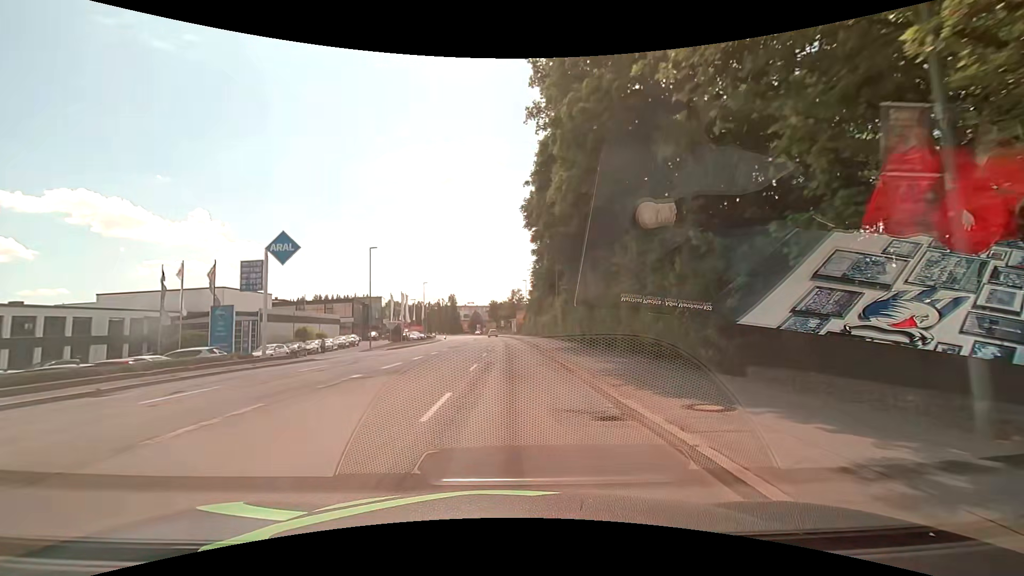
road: tertiary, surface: asphalt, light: Day
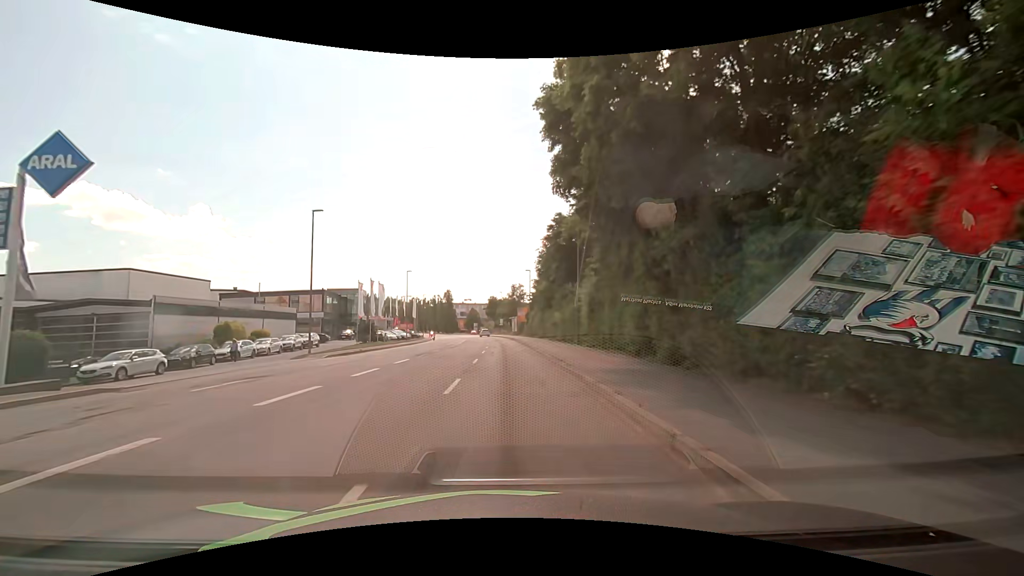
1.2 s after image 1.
(-0.1, +15.2) m; 0°
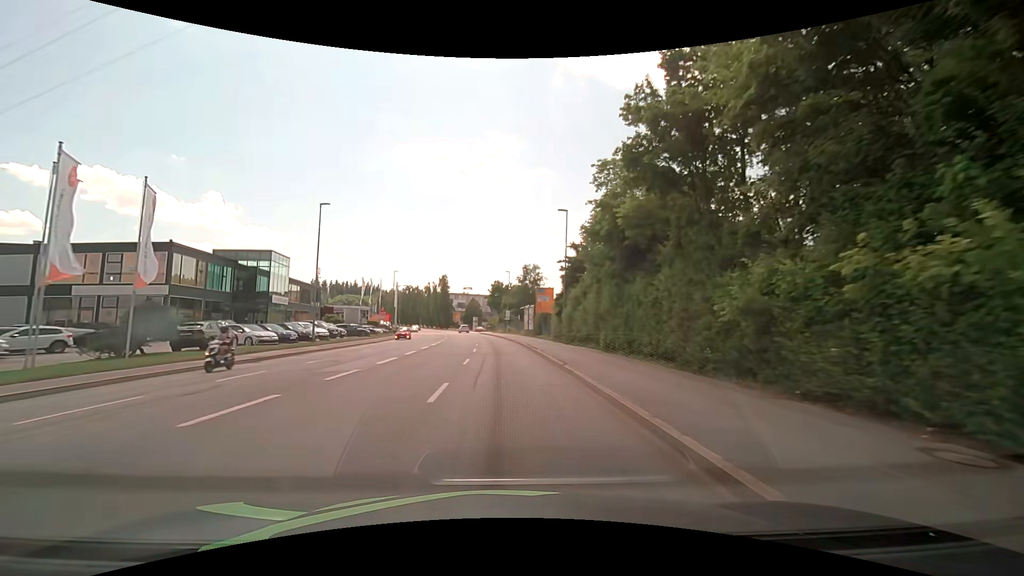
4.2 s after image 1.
(-0.1, +38.0) m; -1°
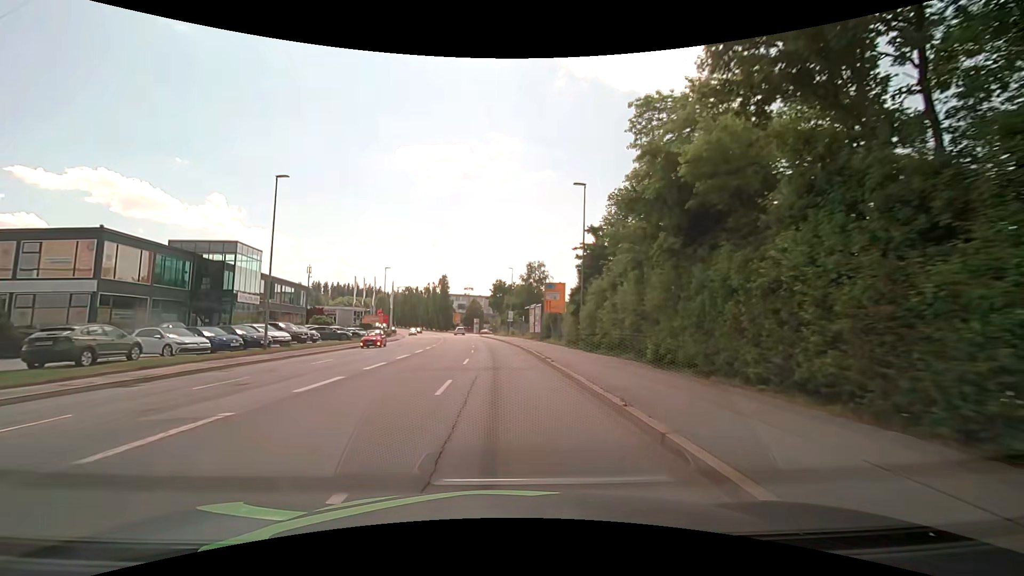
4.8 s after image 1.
(0.0, +7.6) m; 0°
(0, +10) (0, +20) (-1, +30) (-1, +40) (-2, +50) (-3, +60) (-4, +70) (-5, +80) (-7, +90) (-8, +100) m
